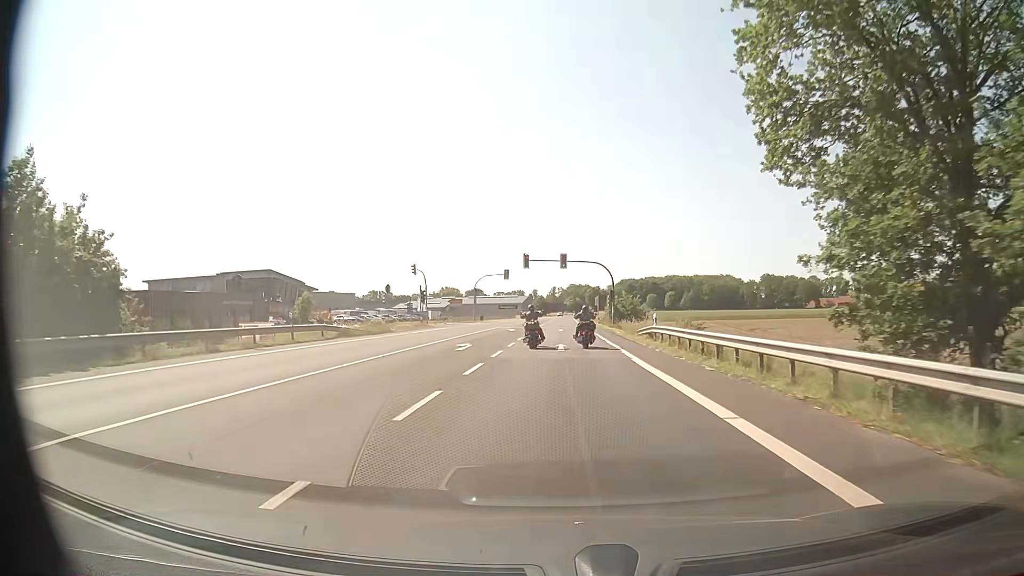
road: primary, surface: asphalt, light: Day
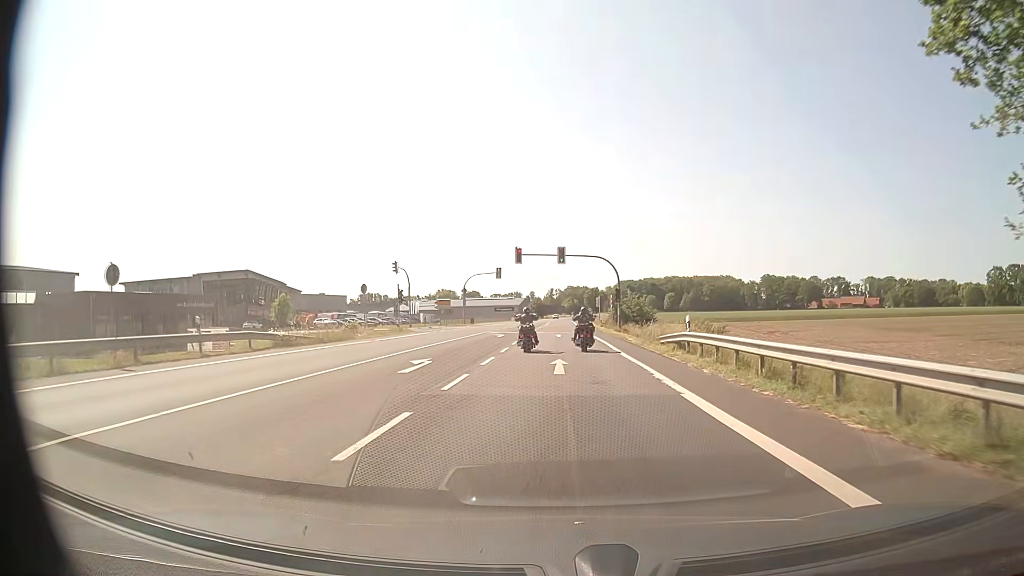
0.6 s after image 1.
(0.0, +8.1) m; 0°
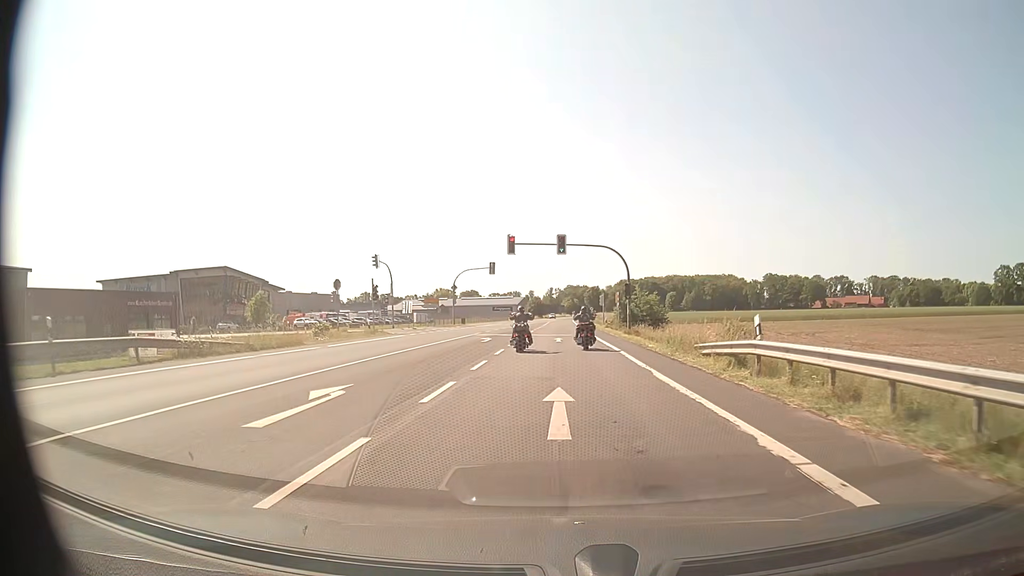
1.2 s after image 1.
(0.0, +7.8) m; +1°
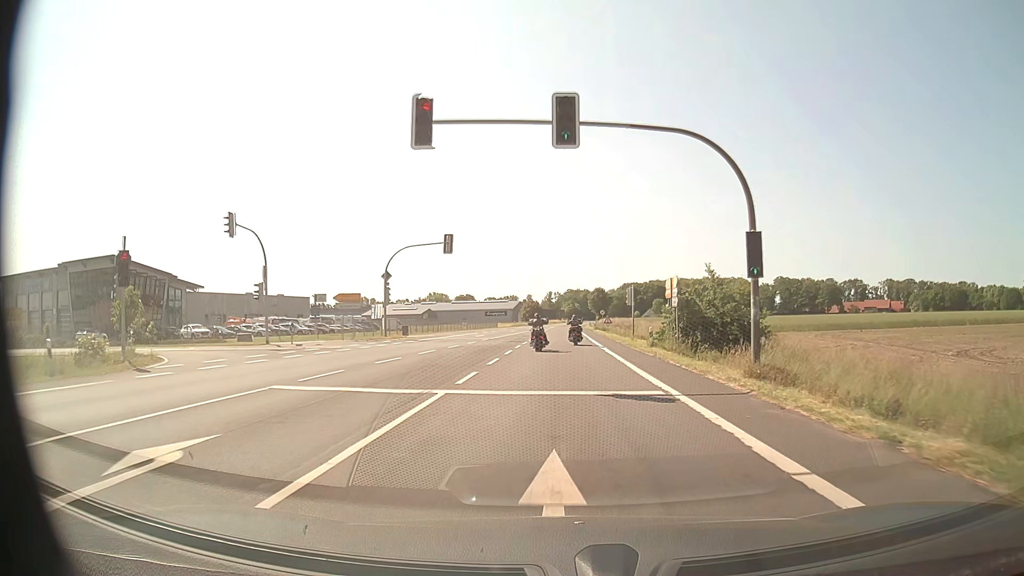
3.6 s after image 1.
(-0.2, +30.5) m; 0°
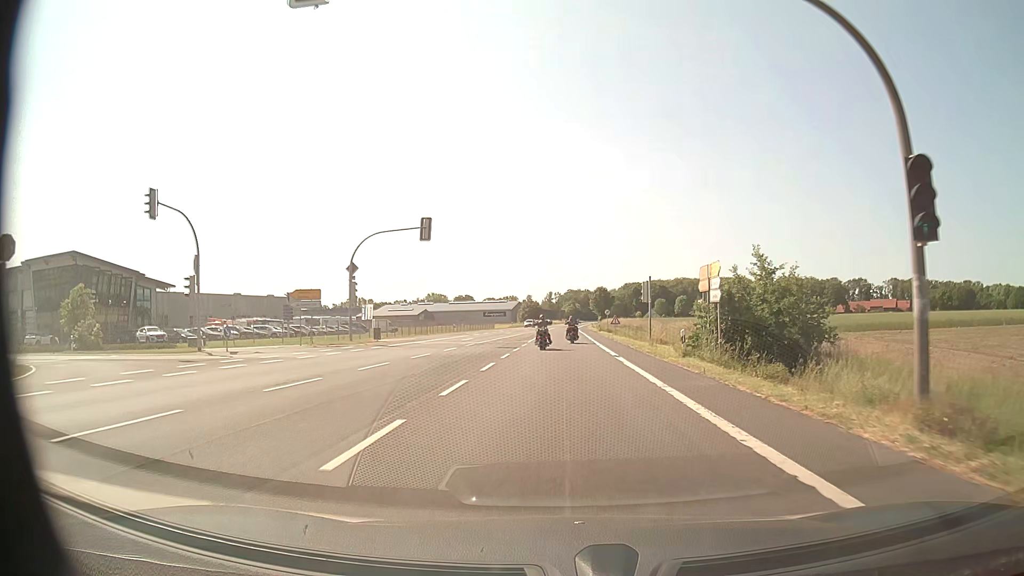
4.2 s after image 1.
(0.0, +8.2) m; 0°
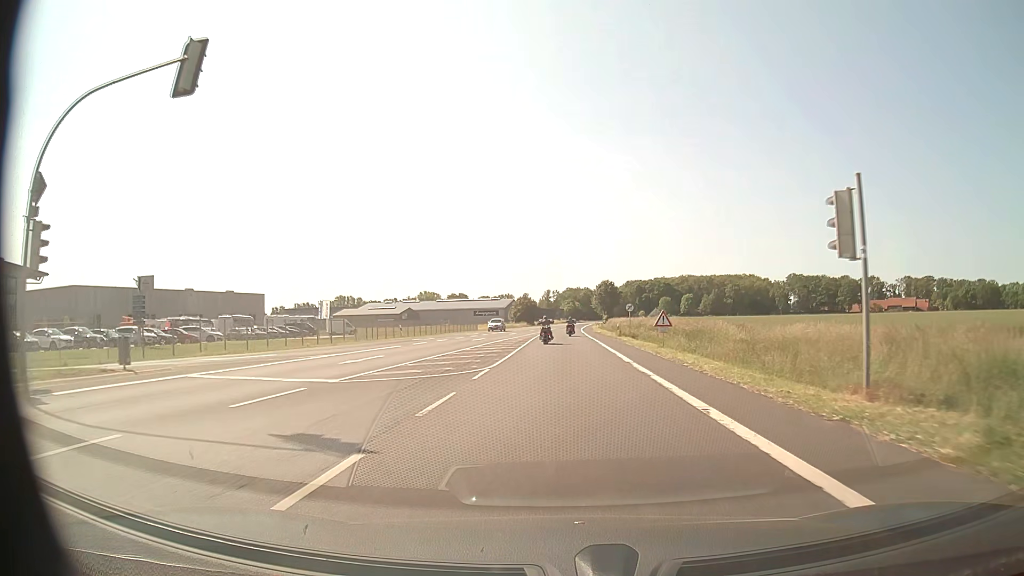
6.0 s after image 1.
(0.0, +26.7) m; 0°
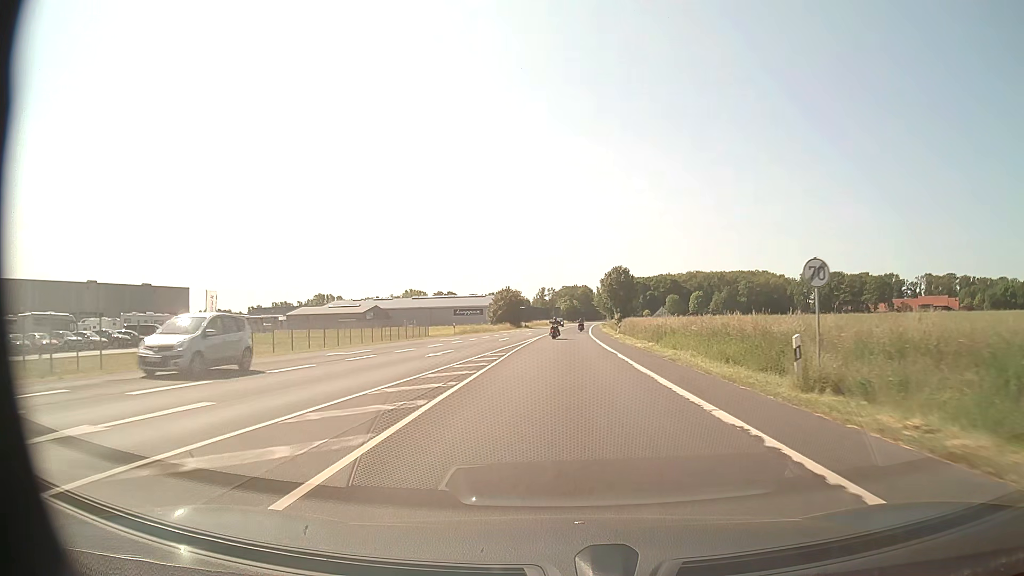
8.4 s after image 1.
(+0.2, +39.8) m; 0°
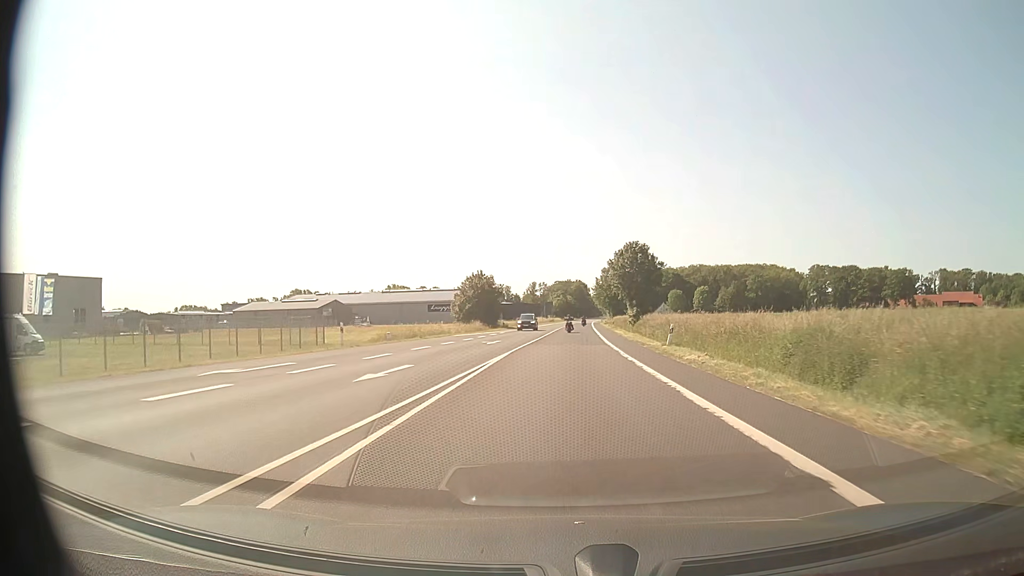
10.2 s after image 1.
(+0.1, +31.5) m; 0°
(0, +10) (0, +20) (0, +30) (+1, +40) (+1, +50) (+1, +60) (+2, +70) (+2, +80) (+3, +90) (+3, +100) m
